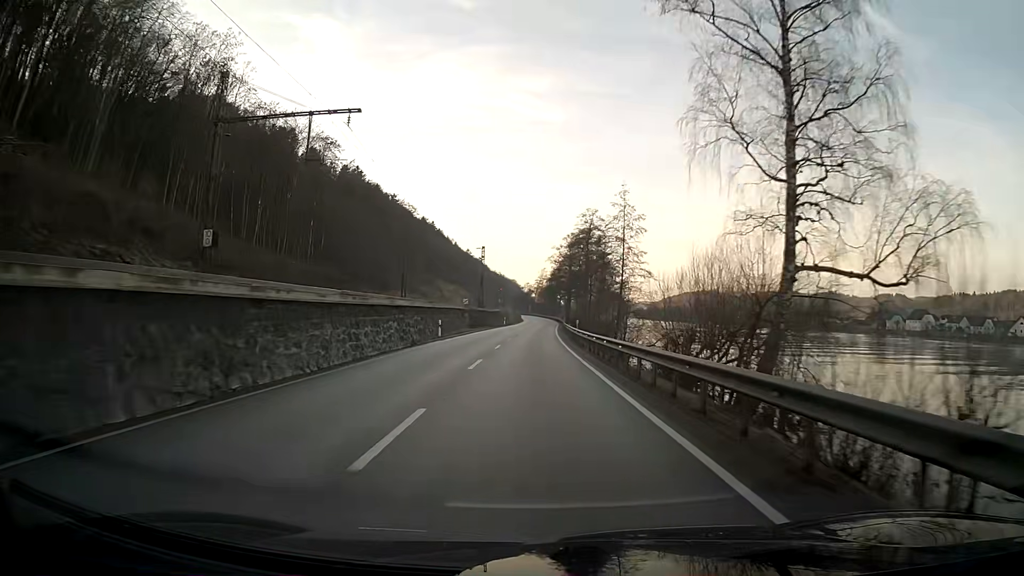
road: primary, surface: asphalt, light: Day
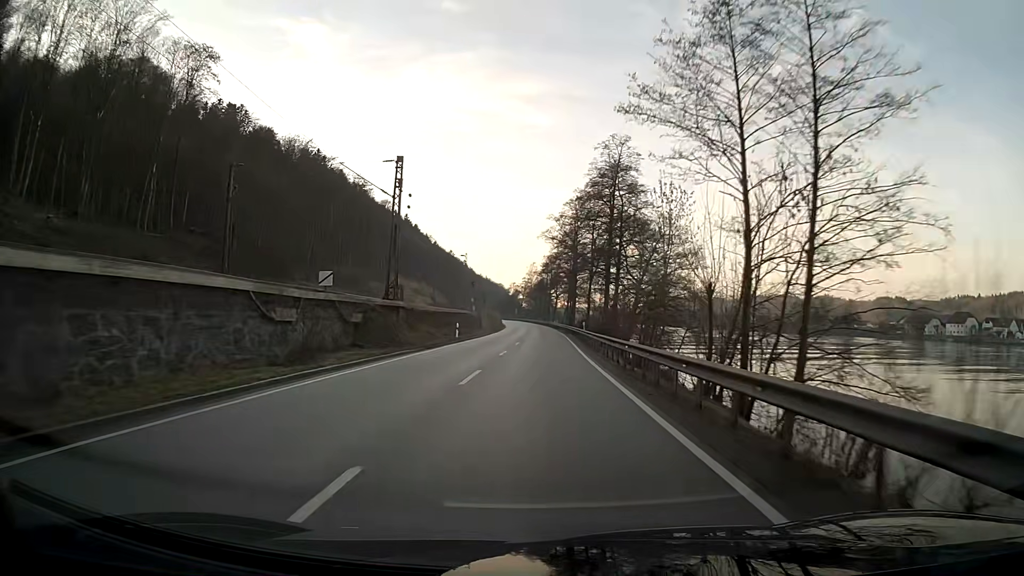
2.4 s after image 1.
(+0.3, +51.7) m; +1°
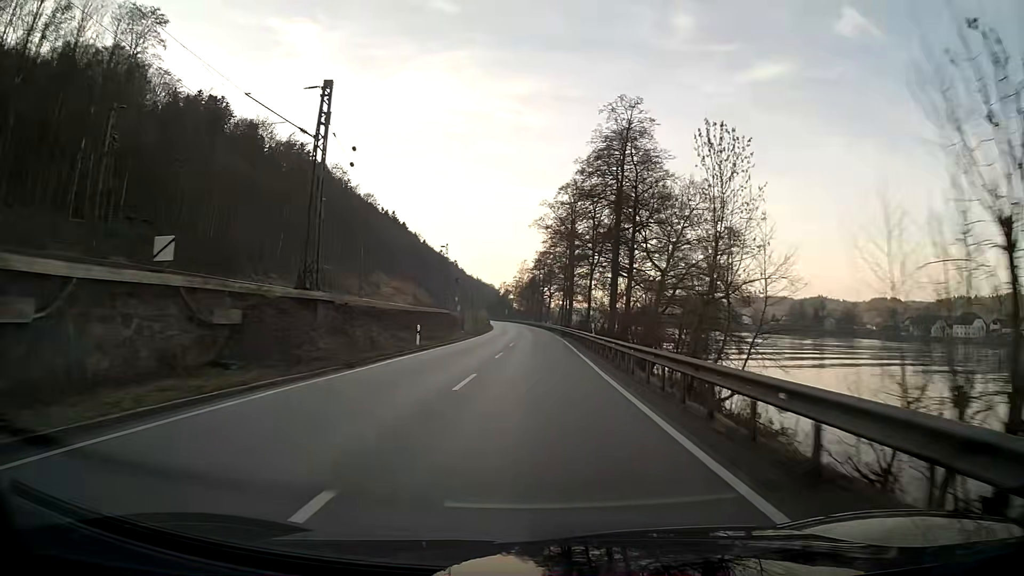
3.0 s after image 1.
(+0.1, +12.9) m; +1°
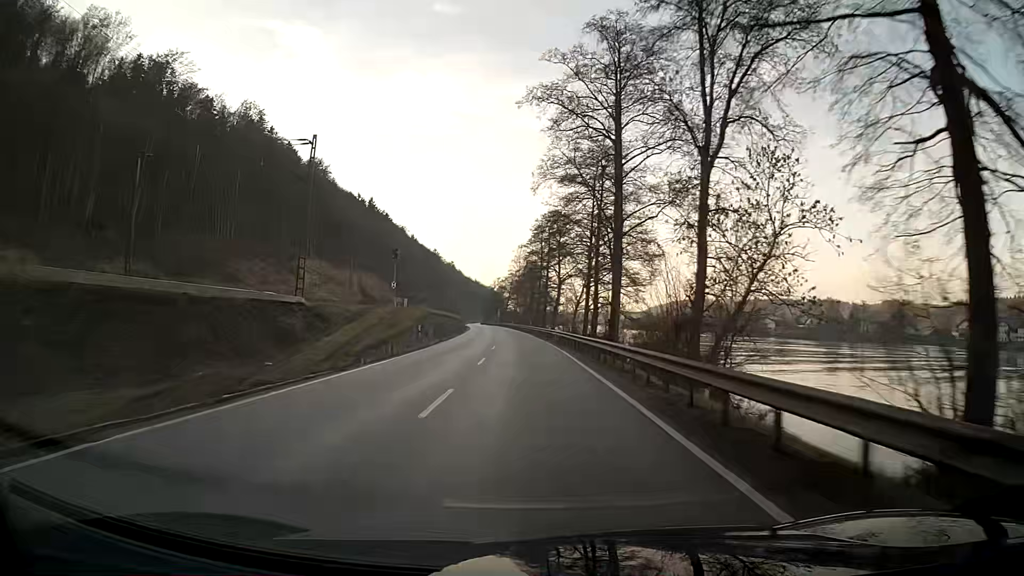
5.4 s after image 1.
(+0.2, +51.3) m; 0°
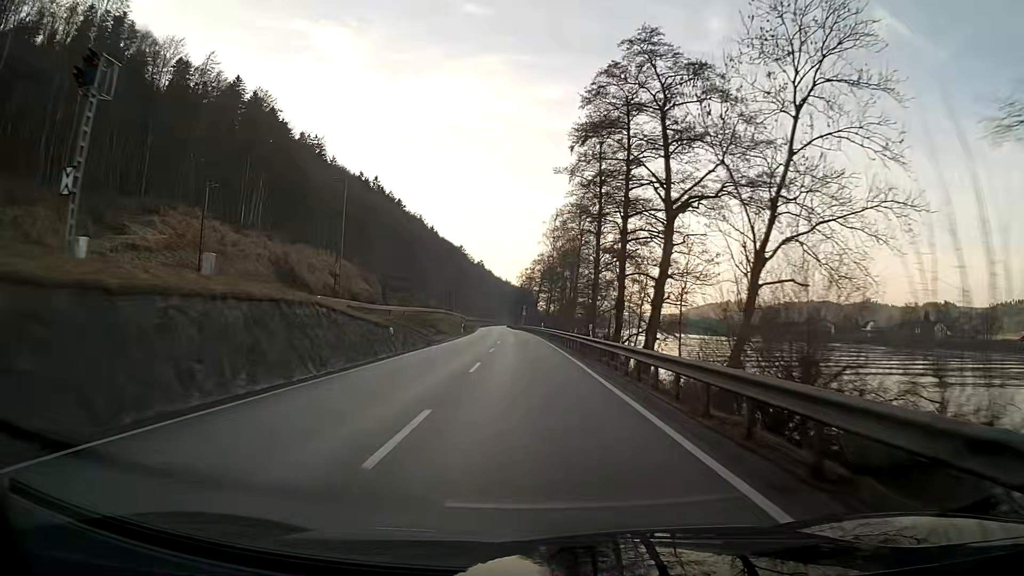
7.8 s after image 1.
(-1.4, +51.3) m; -3°
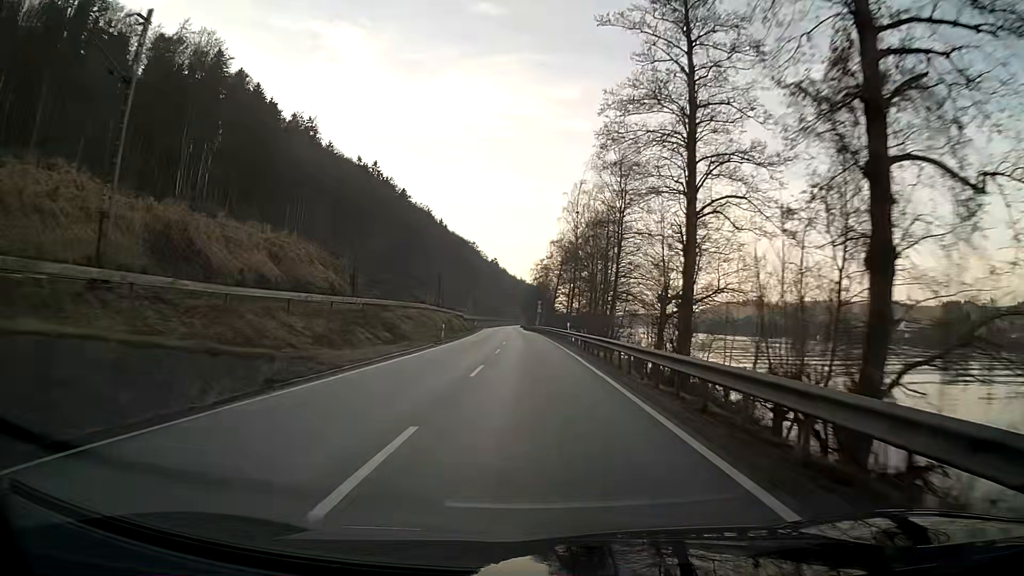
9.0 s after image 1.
(-0.2, +25.7) m; -1°
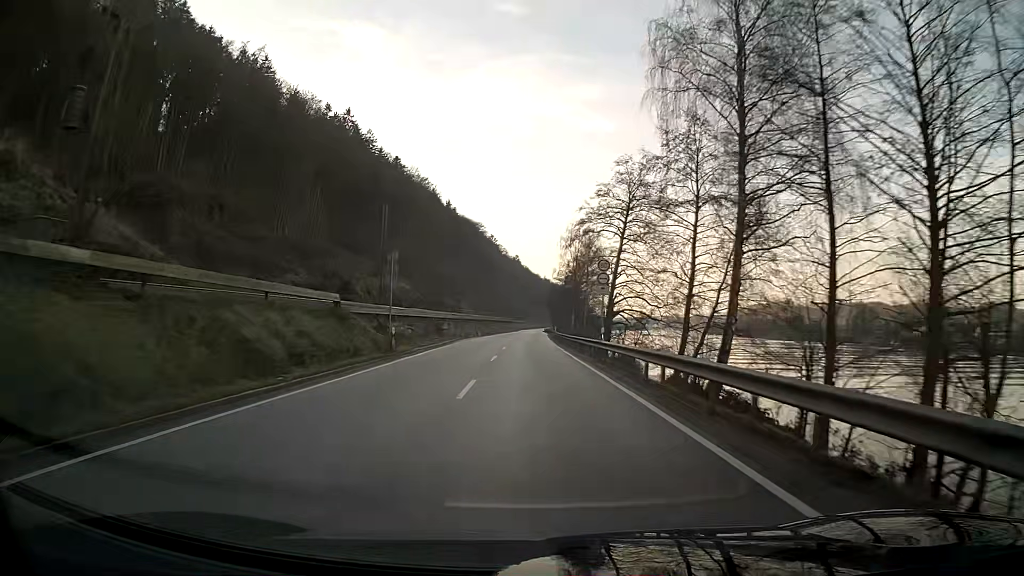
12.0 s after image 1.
(-1.3, +64.2) m; -2°
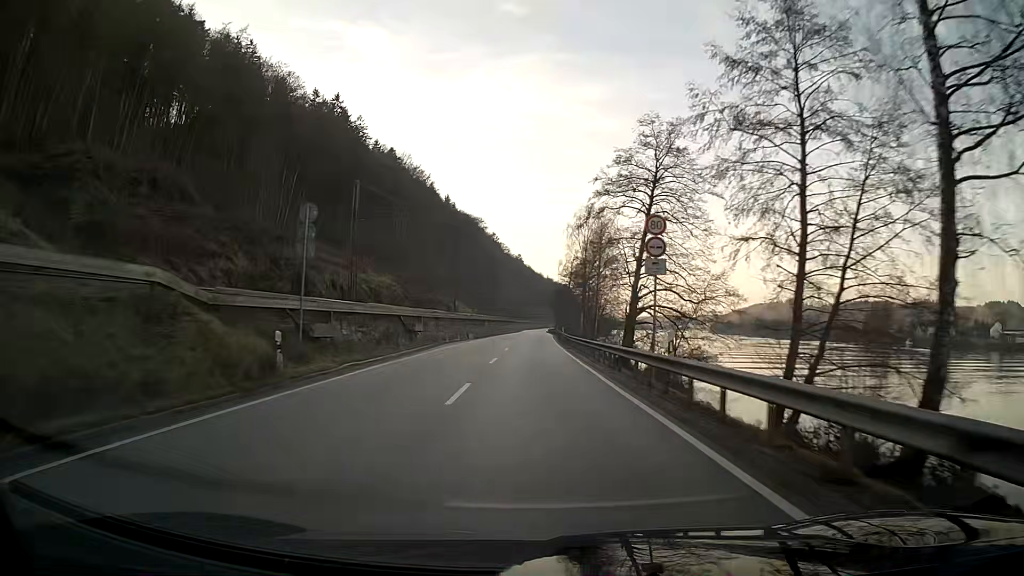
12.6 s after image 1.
(0.0, +12.8) m; 0°
